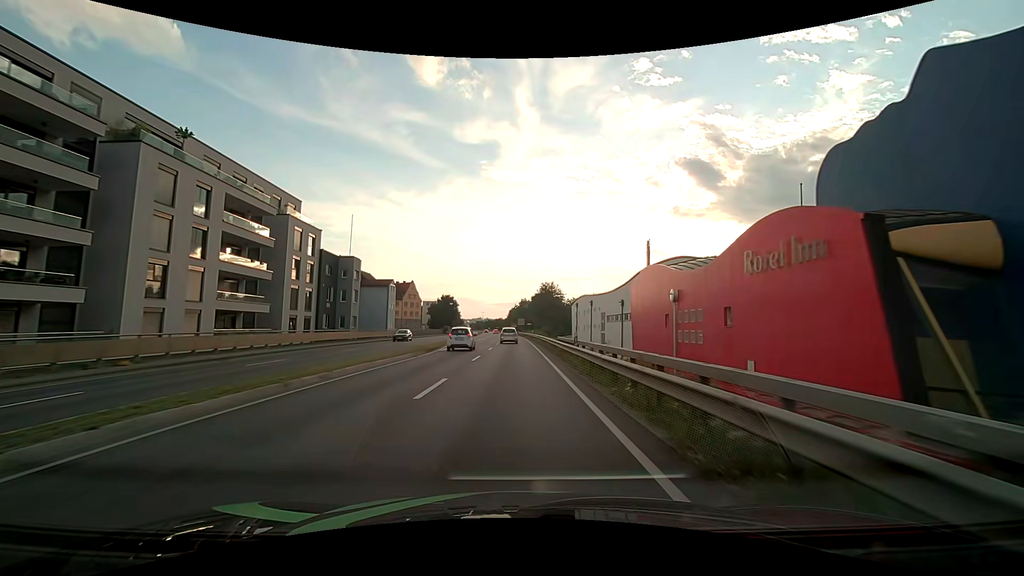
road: primary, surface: asphalt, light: Day
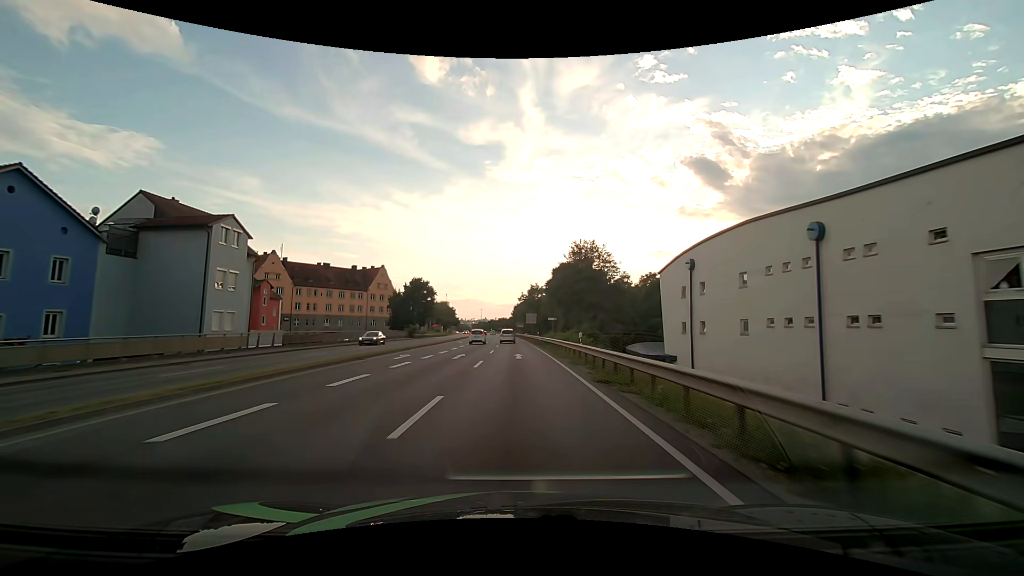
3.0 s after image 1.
(0.0, +51.8) m; 0°
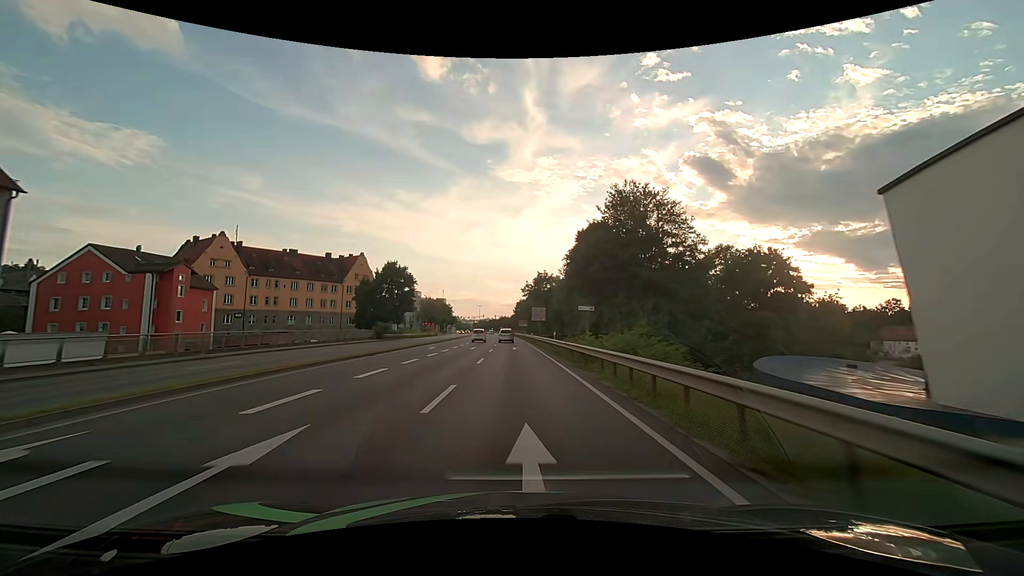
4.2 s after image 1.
(-0.1, +22.1) m; 0°
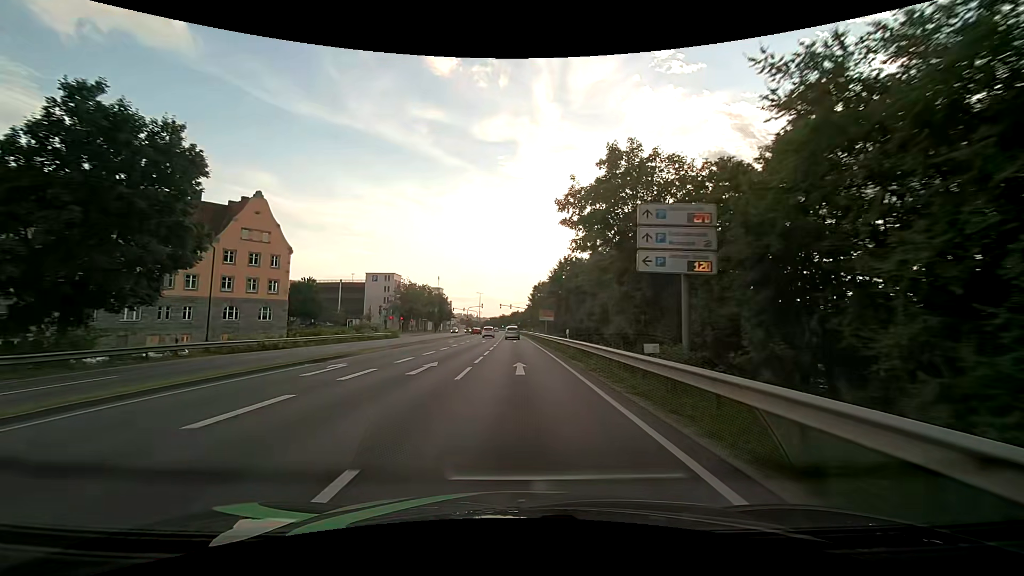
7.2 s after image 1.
(-0.5, +55.5) m; -1°
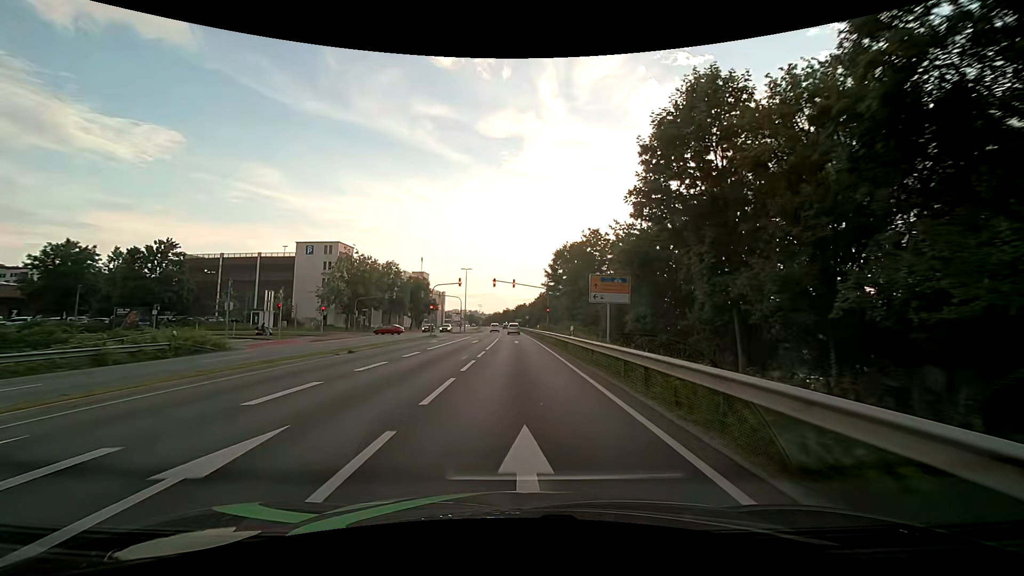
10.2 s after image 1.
(-0.5, +45.7) m; -1°
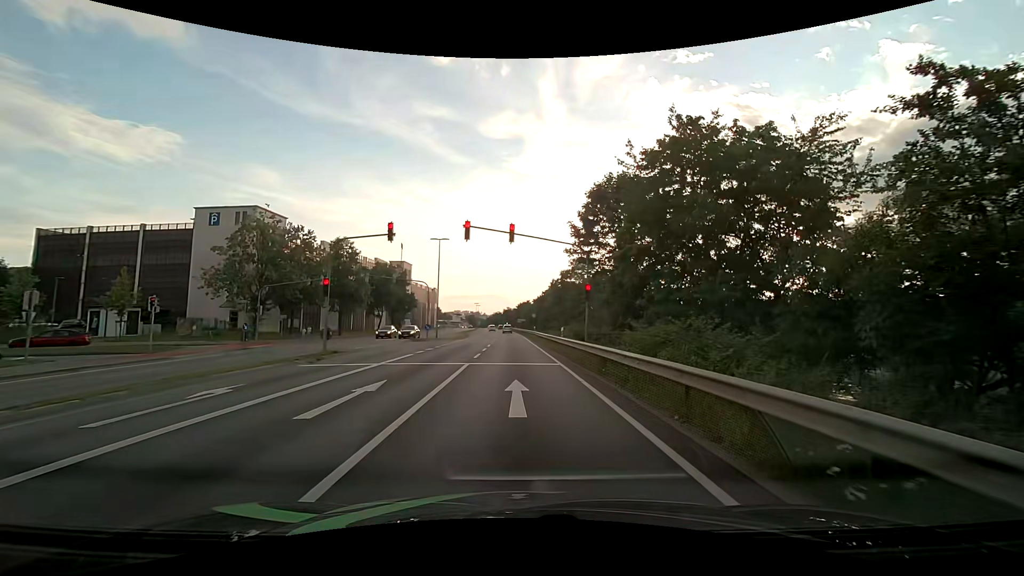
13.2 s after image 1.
(-0.1, +28.2) m; 0°
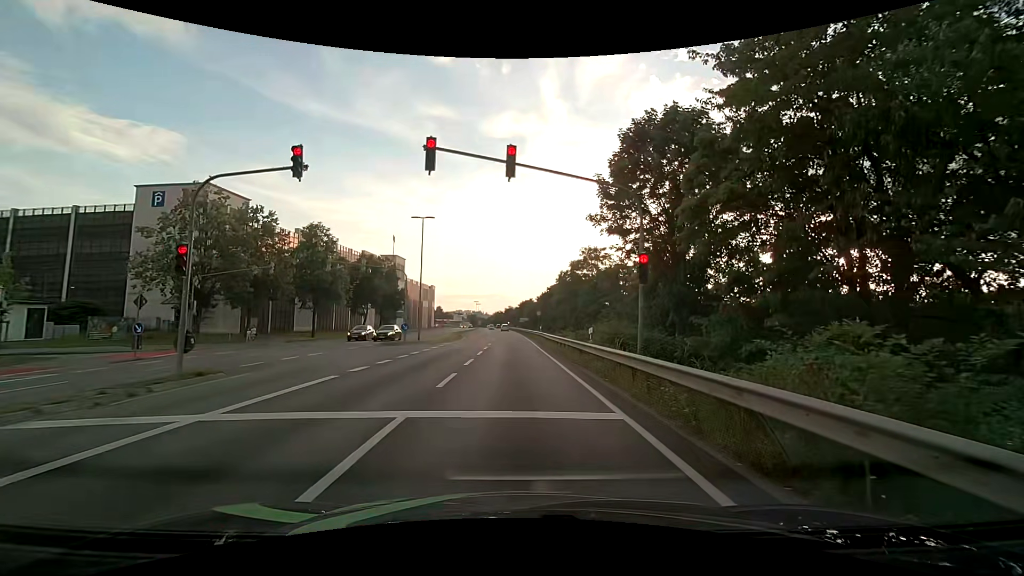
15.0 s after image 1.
(-0.1, +9.7) m; -1°
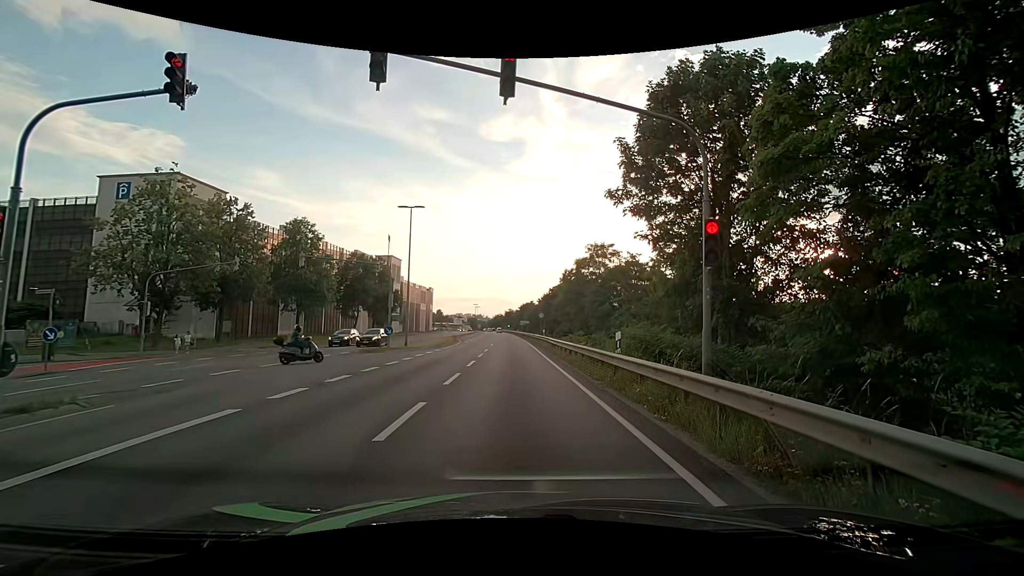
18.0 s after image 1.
(0.0, +4.4) m; +1°
(0, +10) (0, +20) (-1, +30) (-1, +40) (-2, +50) (-2, +60) (-2, +70) (-3, +80) (-3, +90) (-4, +100) m
